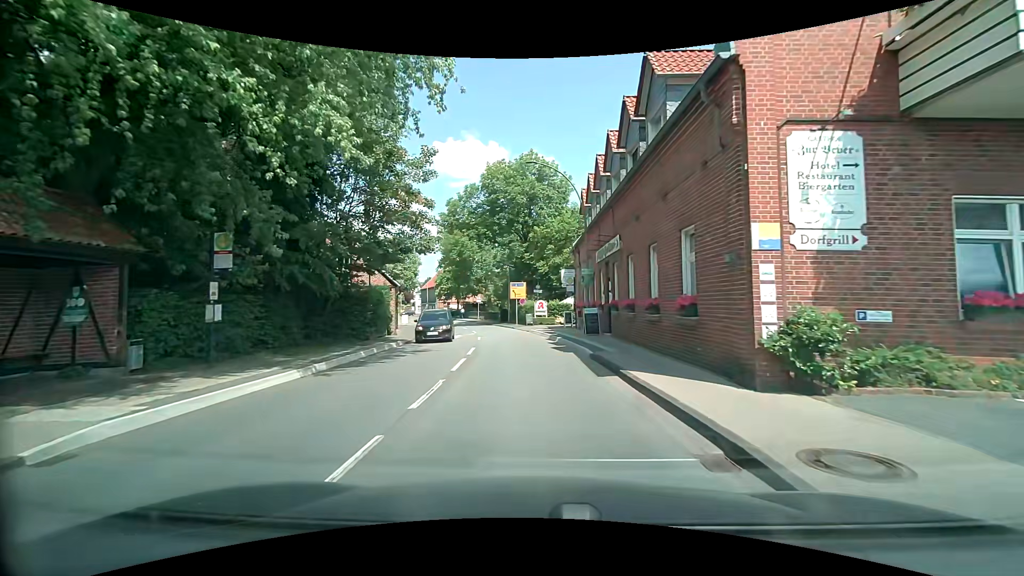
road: secondary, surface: asphalt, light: Day
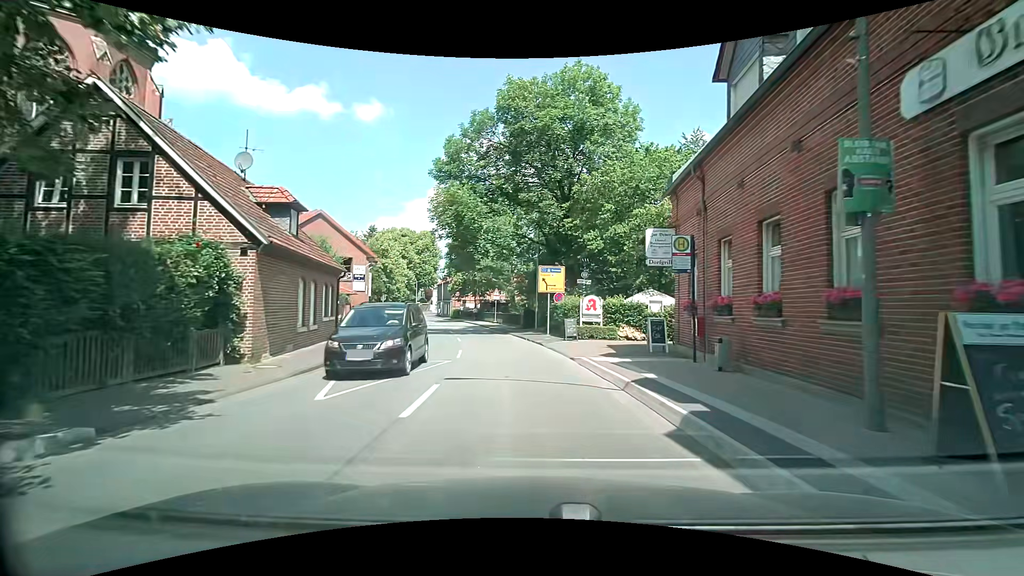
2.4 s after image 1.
(-0.6, +18.8) m; -2°
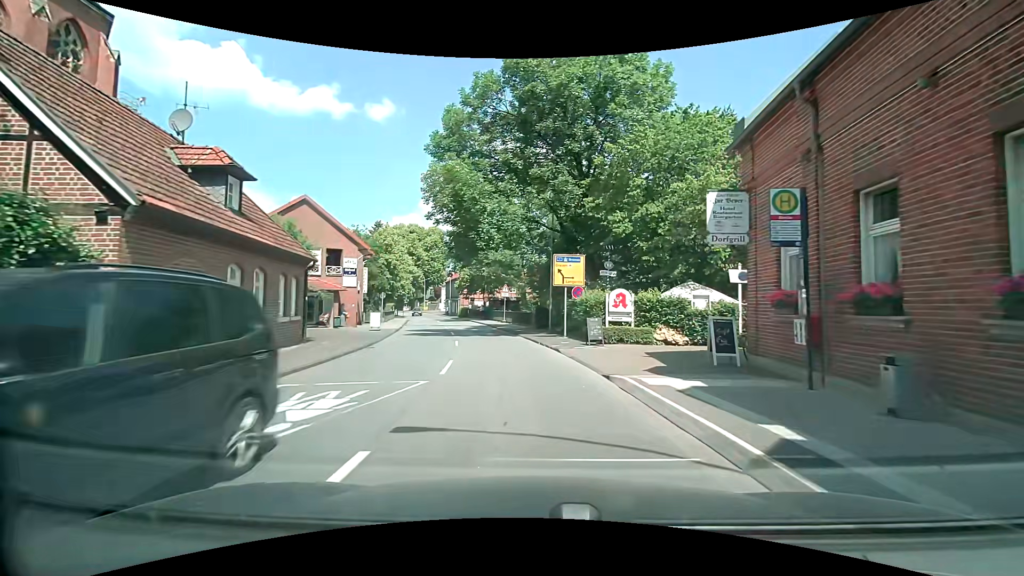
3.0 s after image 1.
(-0.2, +4.8) m; -3°
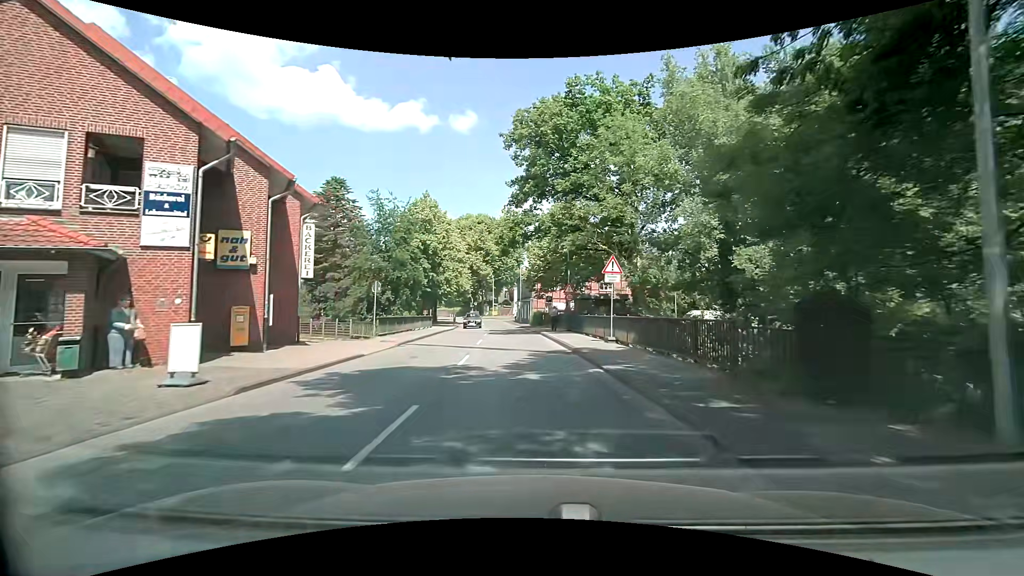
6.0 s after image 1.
(-2.1, +25.1) m; -10°
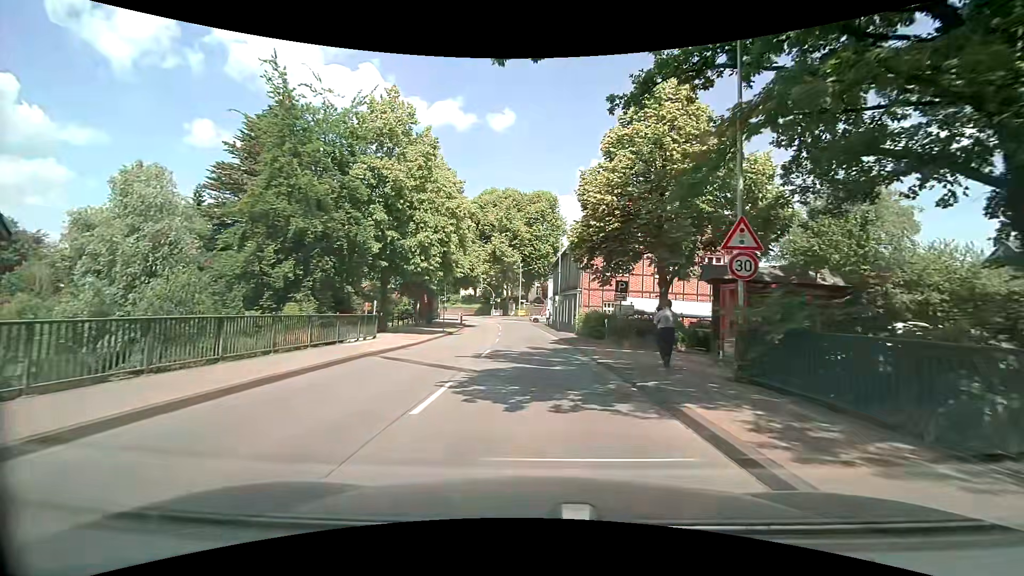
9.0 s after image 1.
(-1.0, +24.8) m; -4°
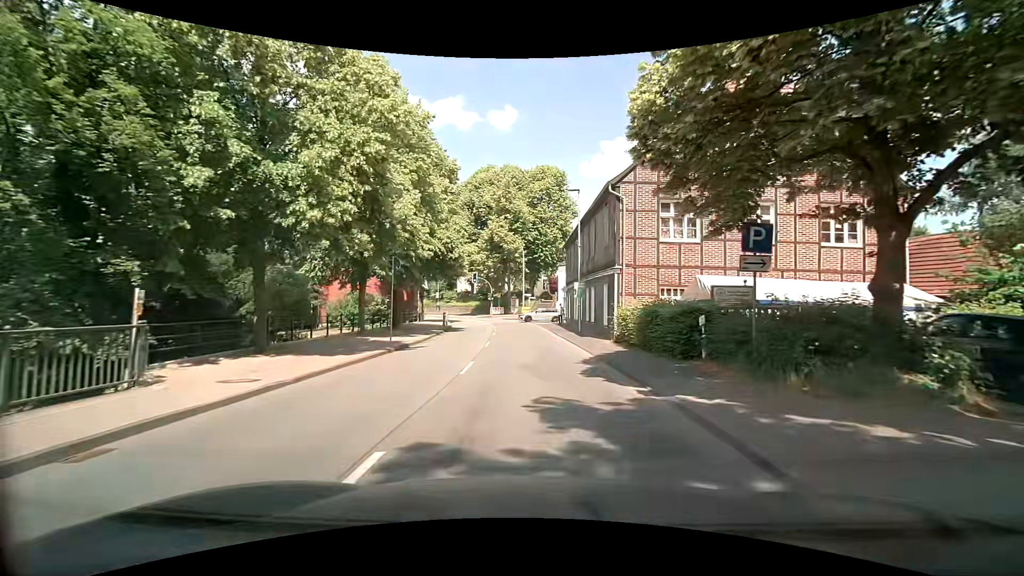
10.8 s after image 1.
(-0.1, +14.0) m; -1°
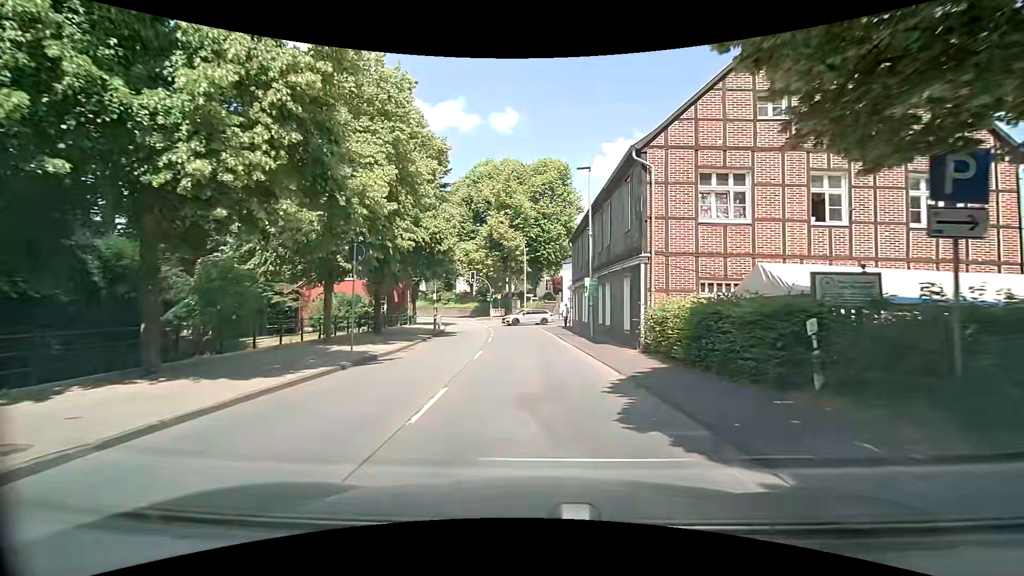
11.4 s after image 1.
(0.0, +4.6) m; 0°
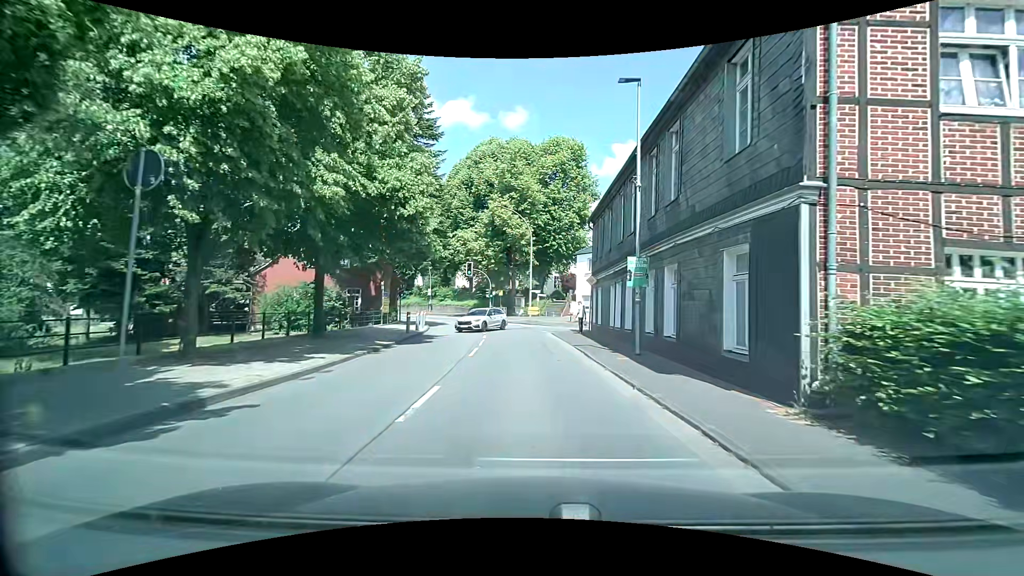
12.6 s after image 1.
(-0.1, +9.1) m; -1°
